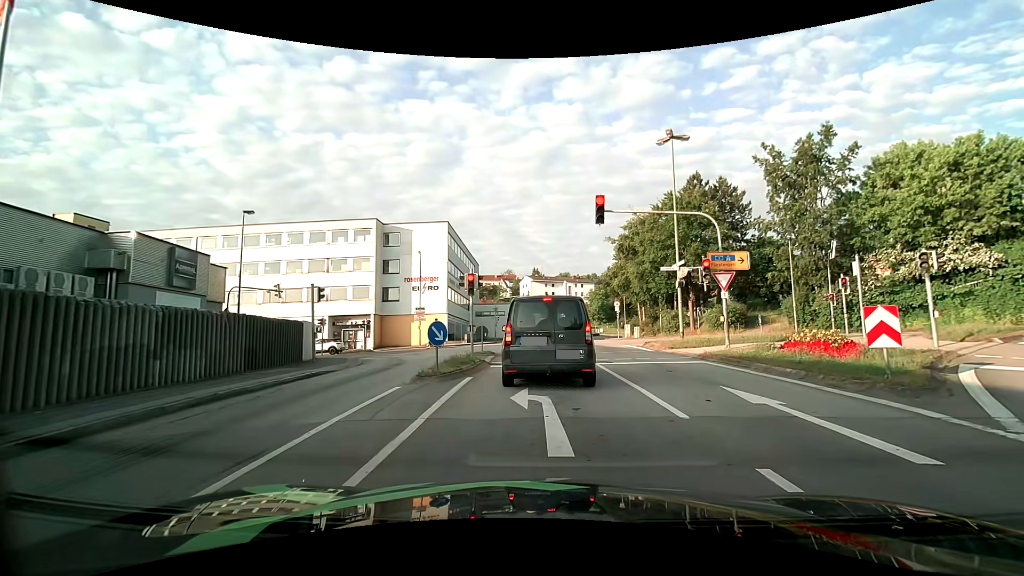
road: tertiary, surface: asphalt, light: Day
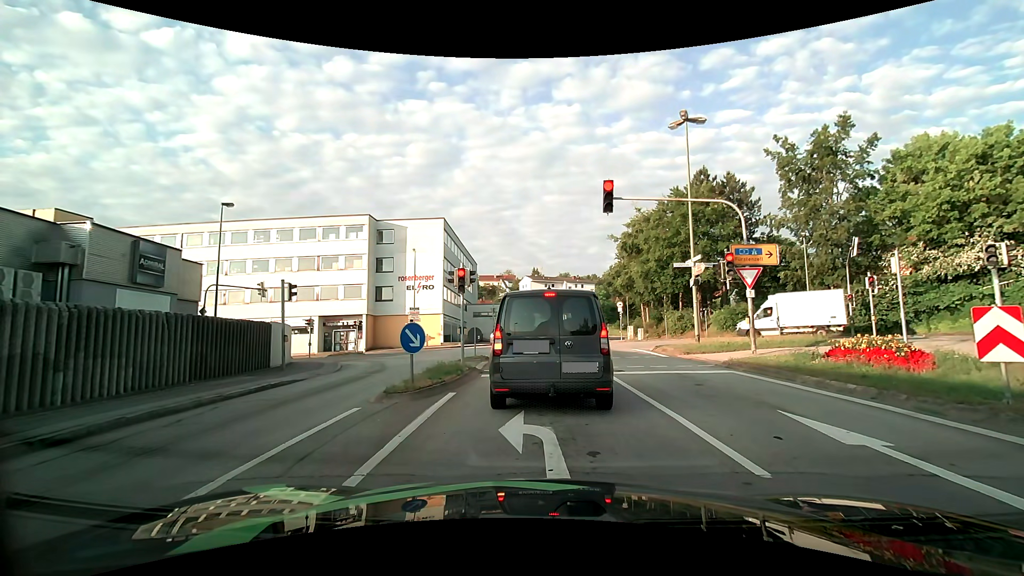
(0.0, +2.3) m; -1°
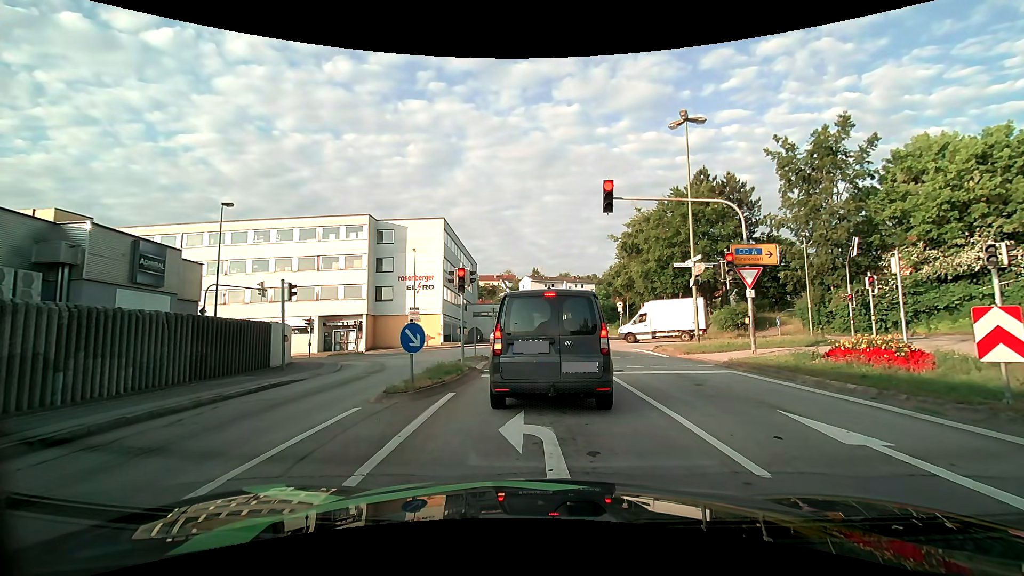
(0.0, 0.0) m; 0°
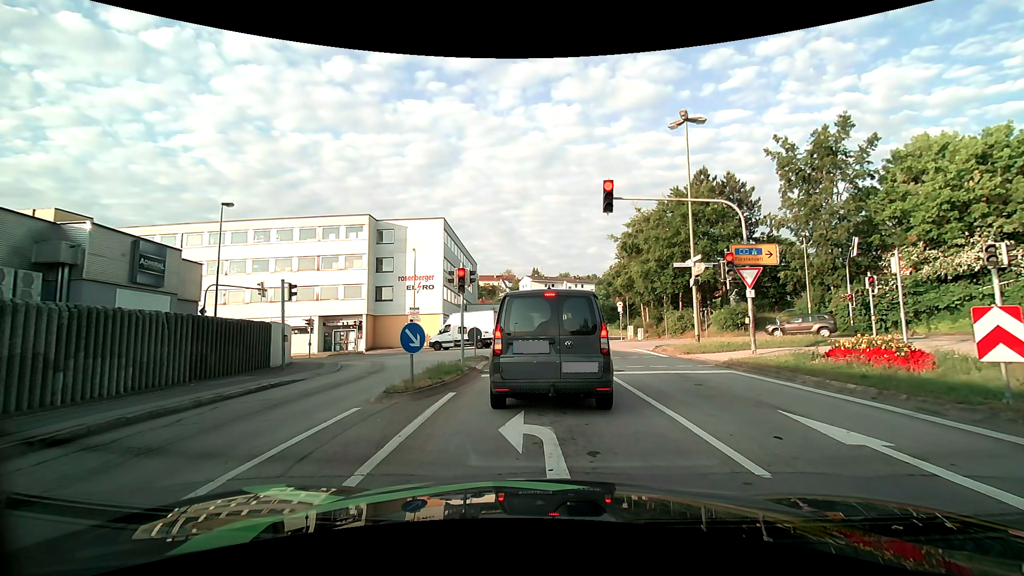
(0.0, 0.0) m; 0°
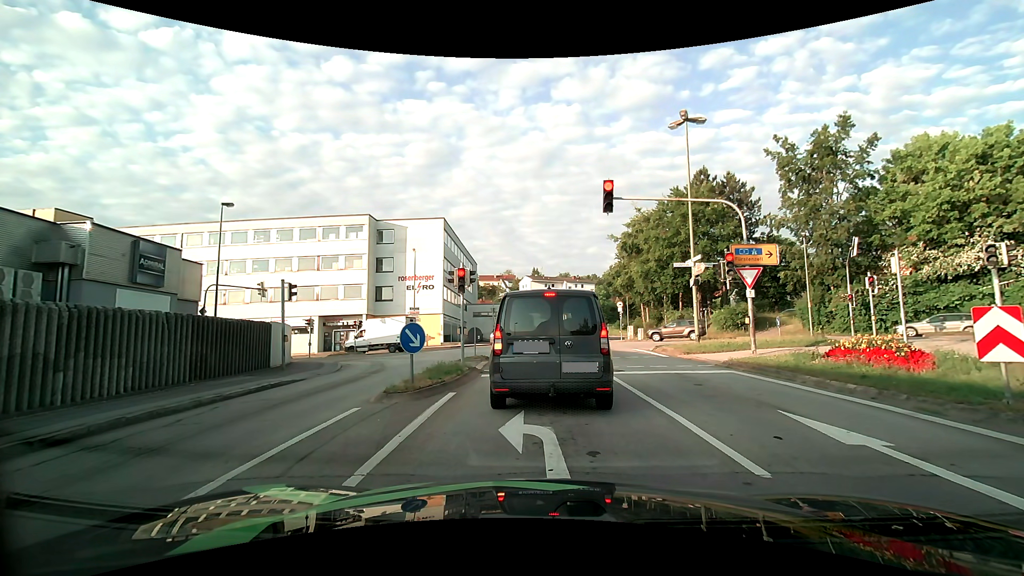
(0.0, 0.0) m; 0°
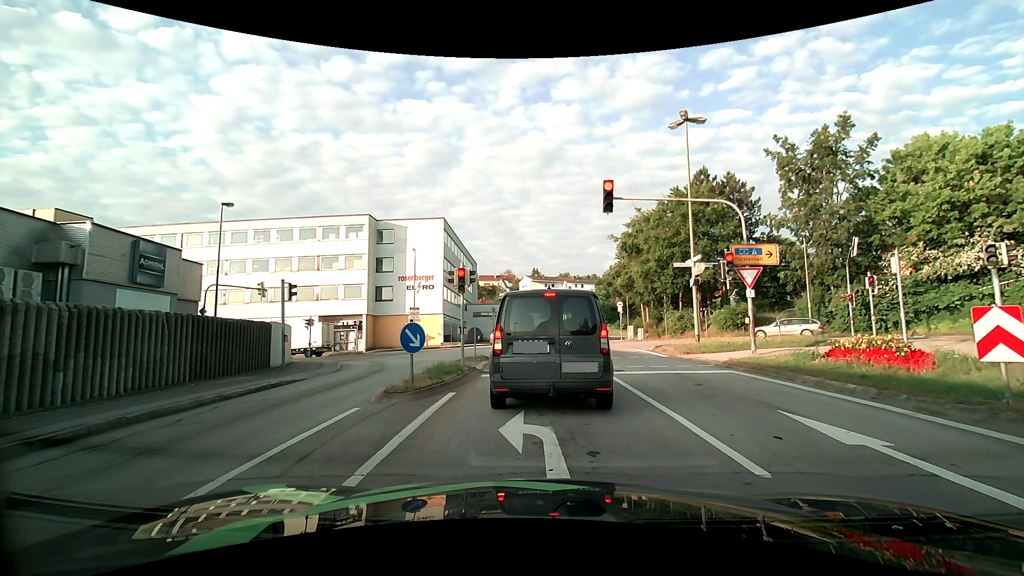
(0.0, 0.0) m; 0°
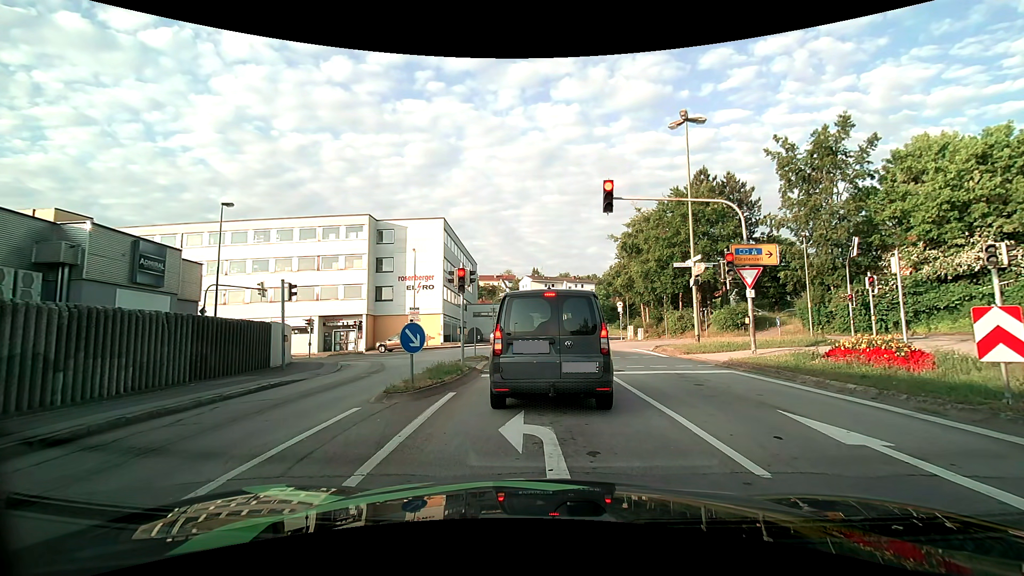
(0.0, 0.0) m; 0°
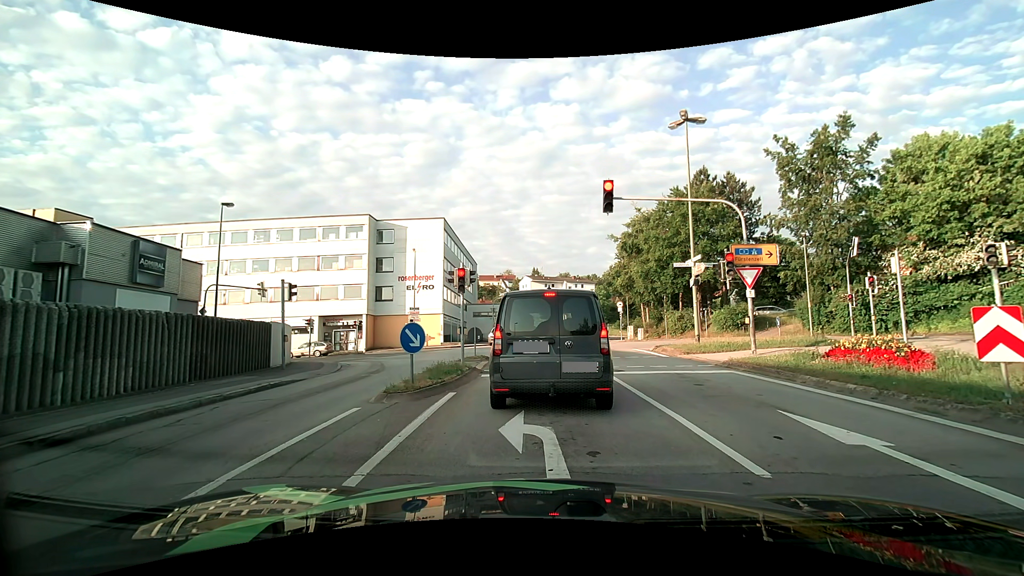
(0.0, 0.0) m; 0°
